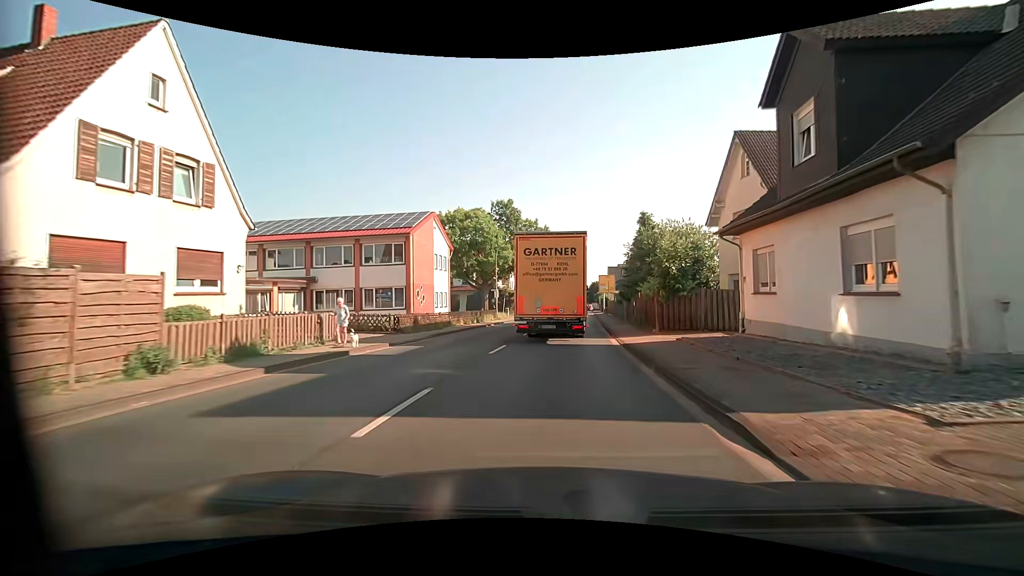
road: primary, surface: asphalt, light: Day
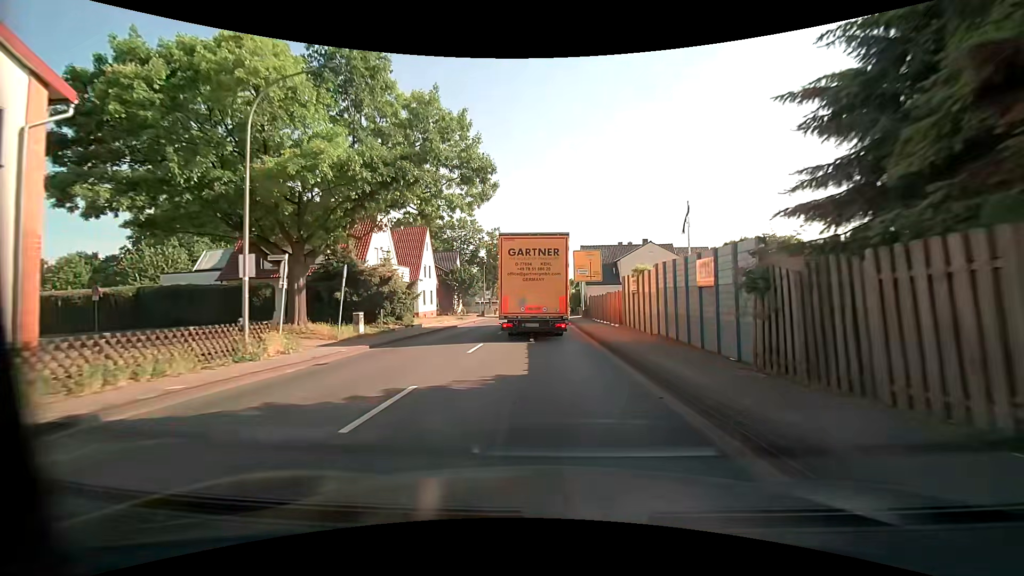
(+2.0, +35.5) m; +5°
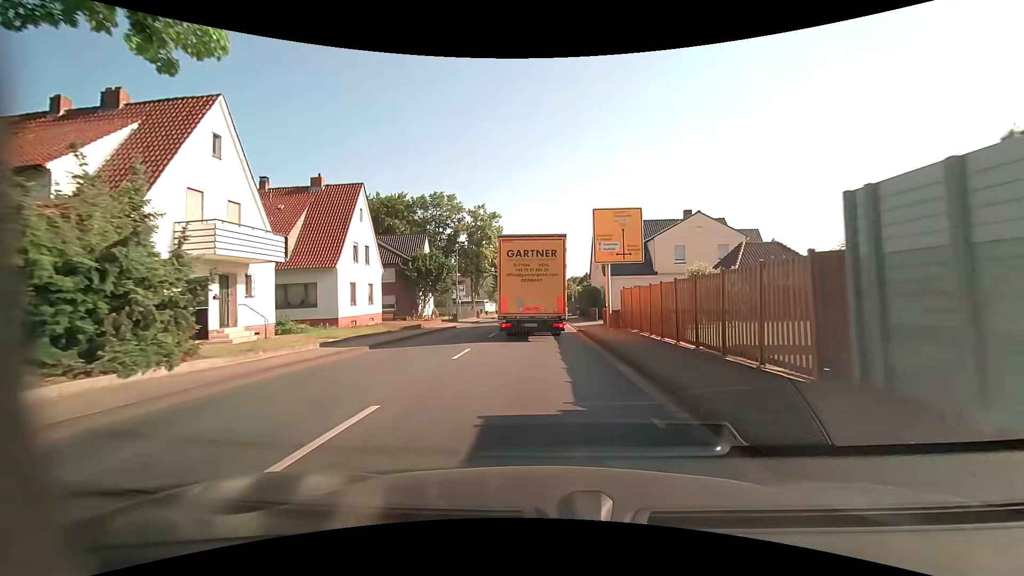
(+0.1, +19.5) m; 0°
